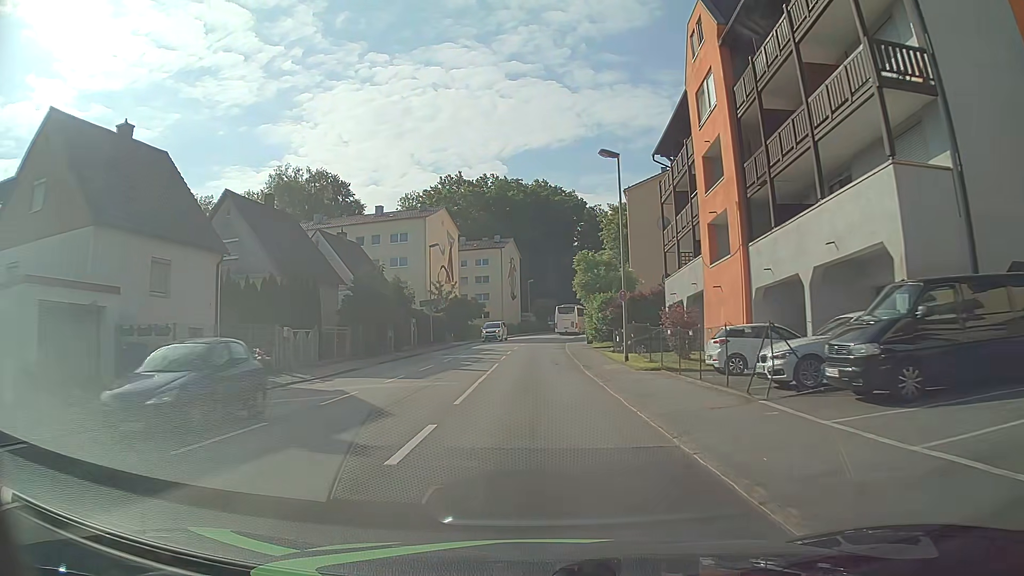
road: tertiary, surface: asphalt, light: Day
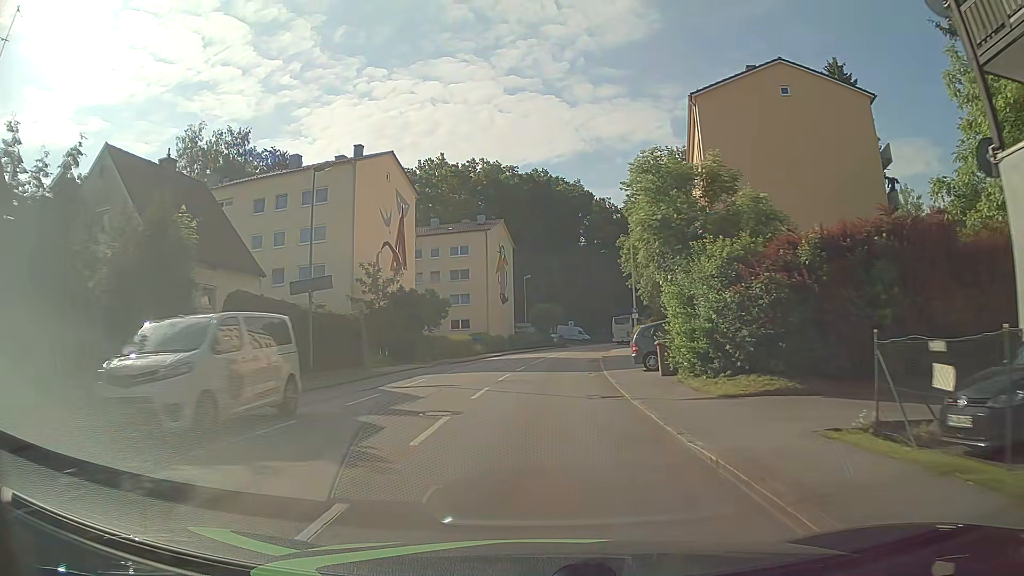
(-0.1, +29.1) m; 0°
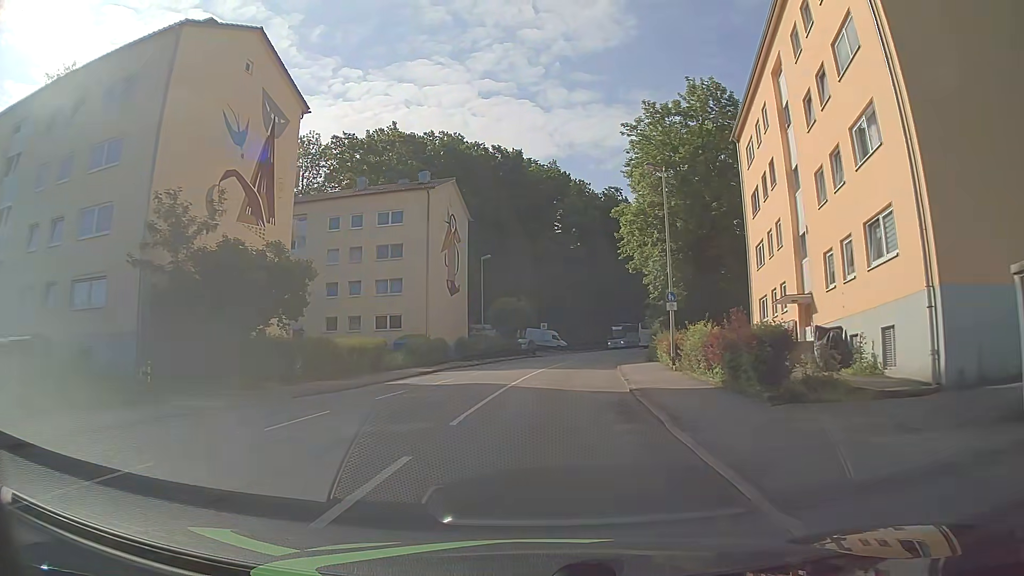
(+0.4, +22.0) m; +2°
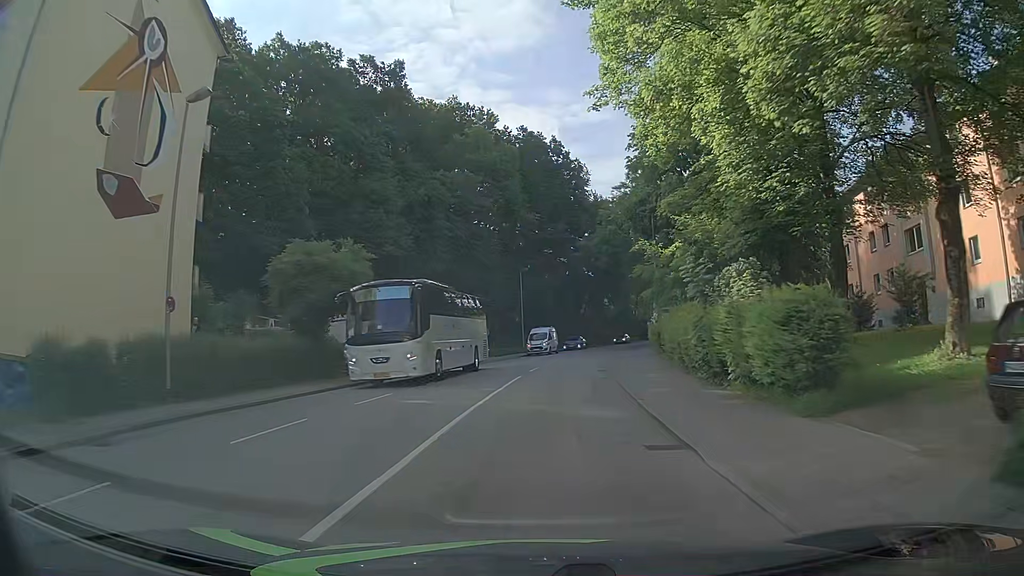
(+3.1, +37.2) m; +8°
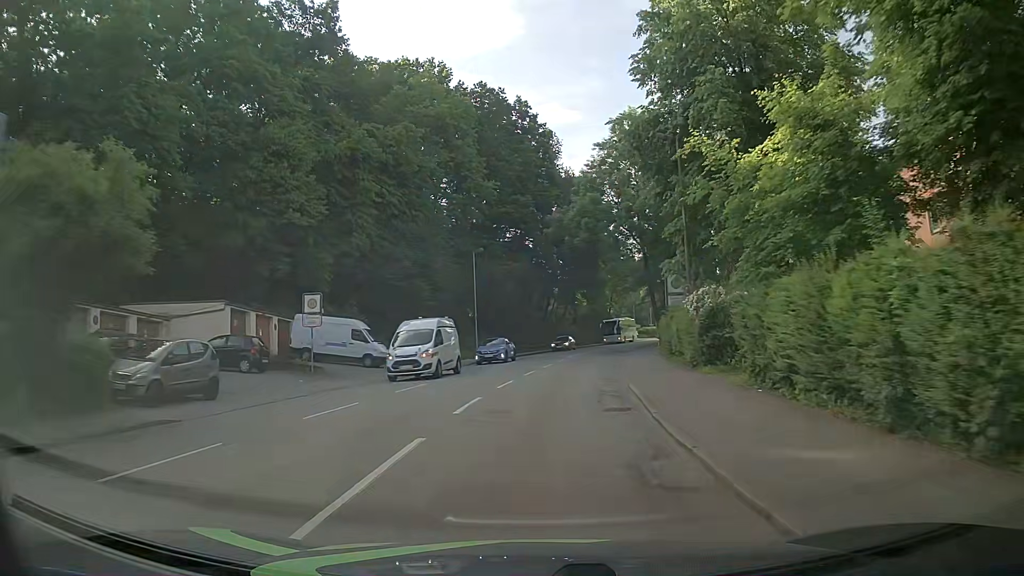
(+0.5, +15.1) m; +3°
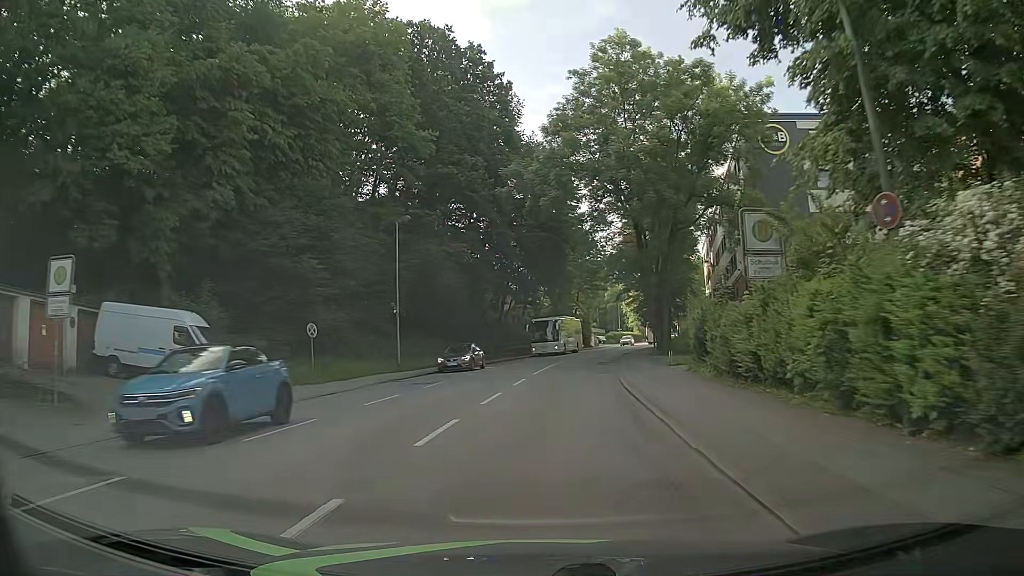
(+0.4, +15.2) m; +4°
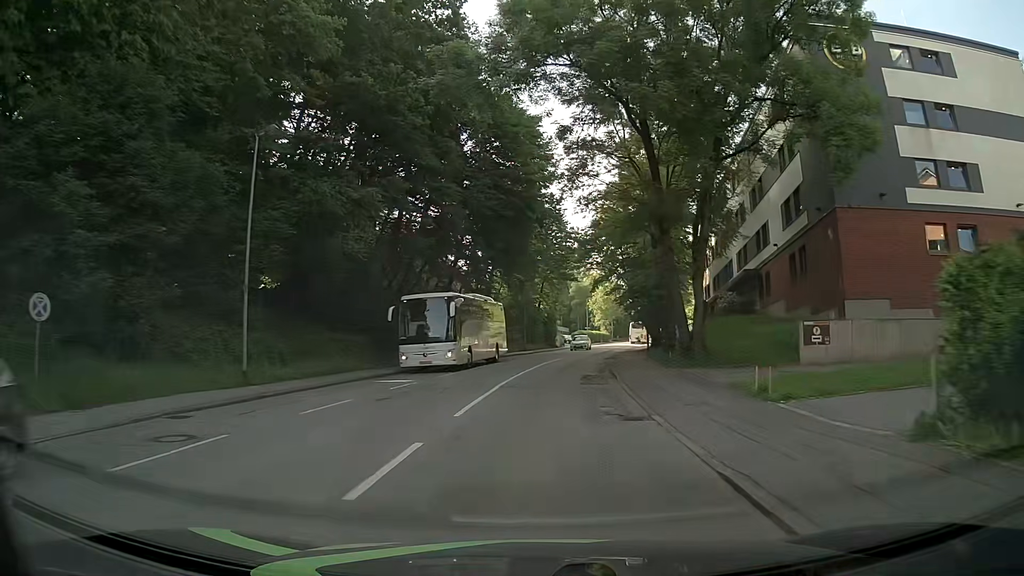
(+0.4, +15.2) m; +3°
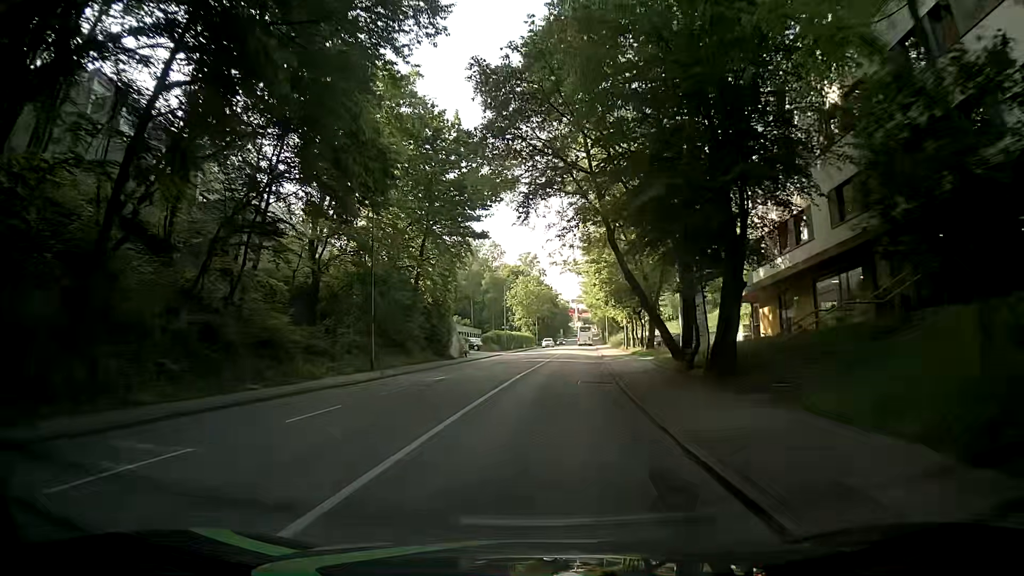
(+2.4, +37.9) m; +6°
(0, +10) (+1, +20) (+2, +30) (+3, +40) (+4, +50) (+4, +60) (+5, +70) (+6, +80) (+7, +90) (+8, +100) m
